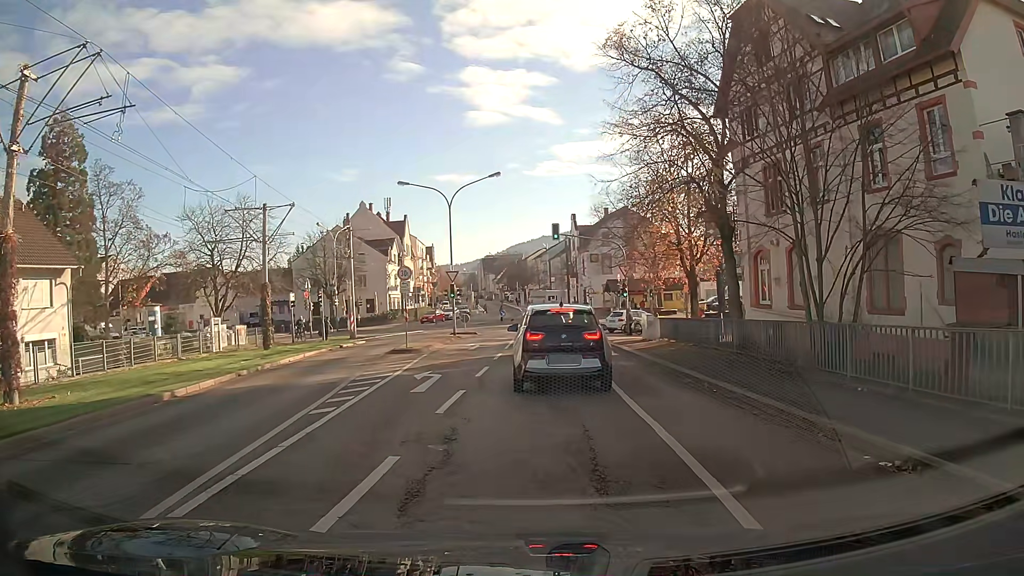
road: tertiary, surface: asphalt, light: Day
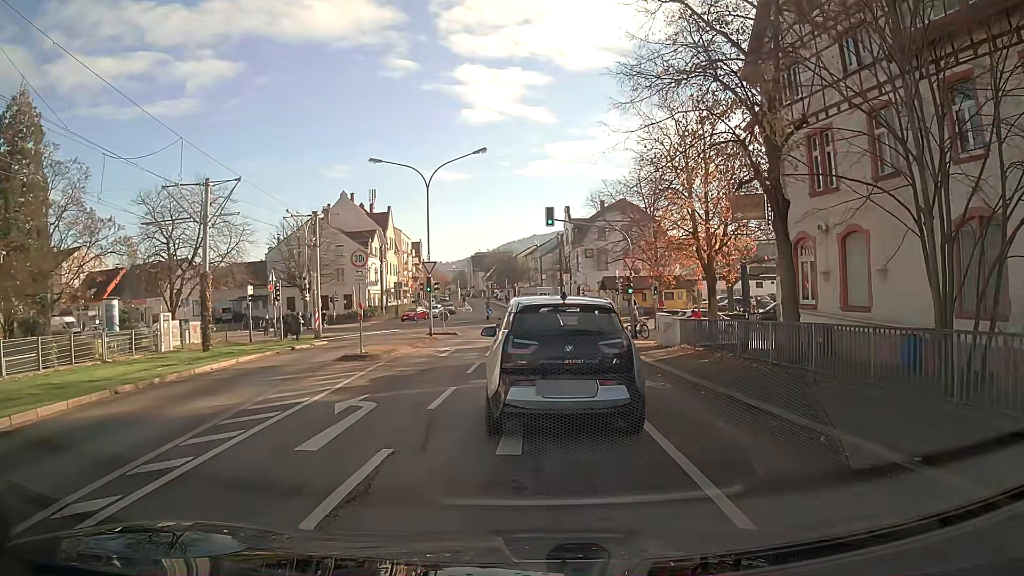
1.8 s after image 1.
(0.0, +5.7) m; +1°
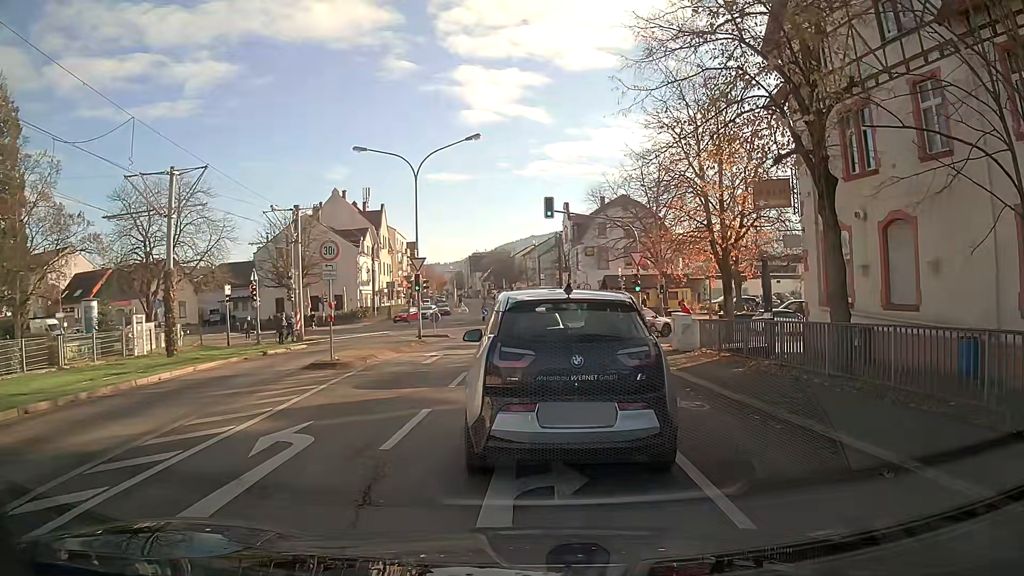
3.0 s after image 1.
(0.0, +2.9) m; 0°
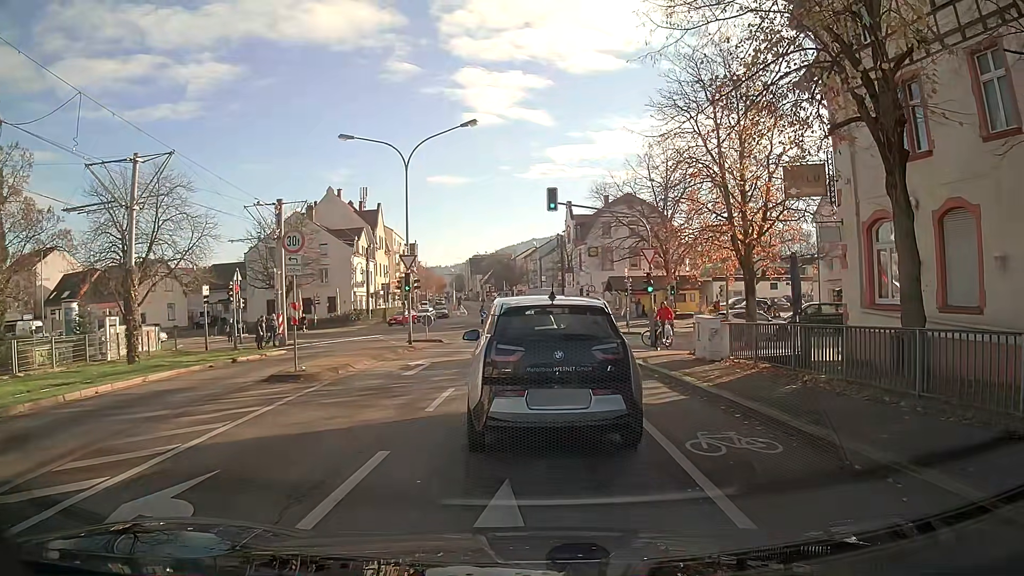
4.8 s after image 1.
(0.0, +2.9) m; 0°
